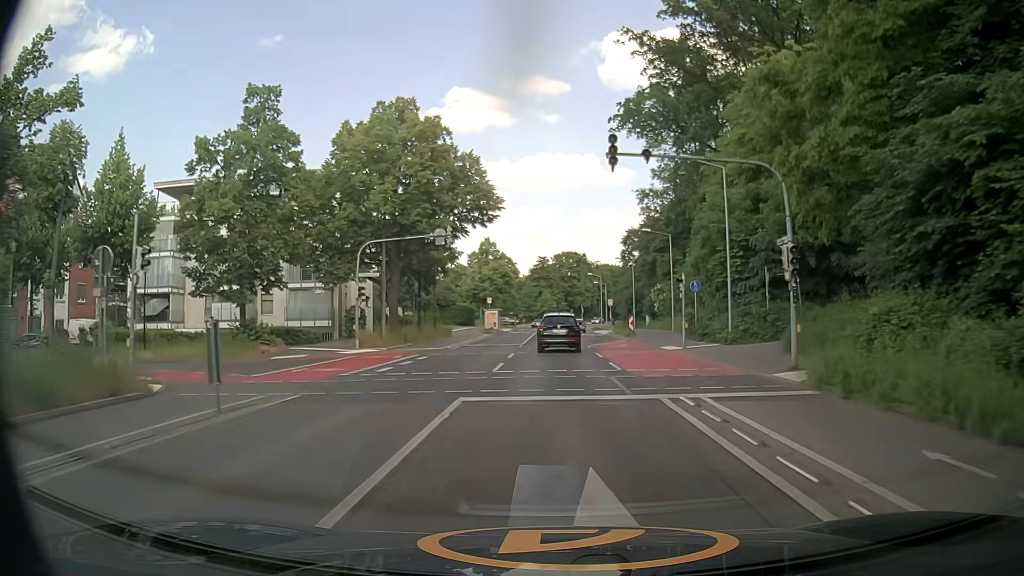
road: secondary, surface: asphalt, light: Day
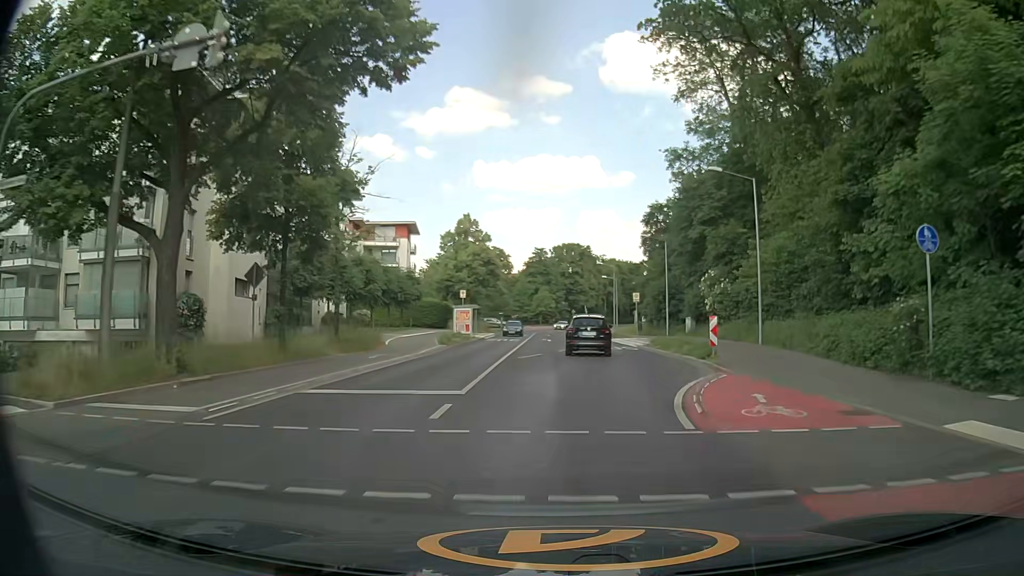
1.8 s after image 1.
(-0.1, +24.2) m; 0°
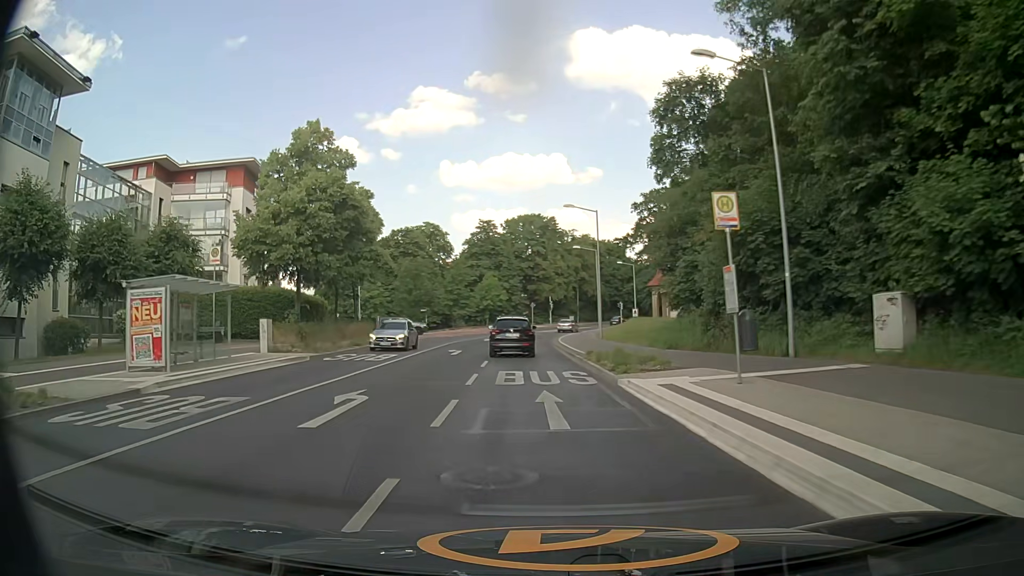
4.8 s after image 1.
(+2.5, +39.4) m; +2°
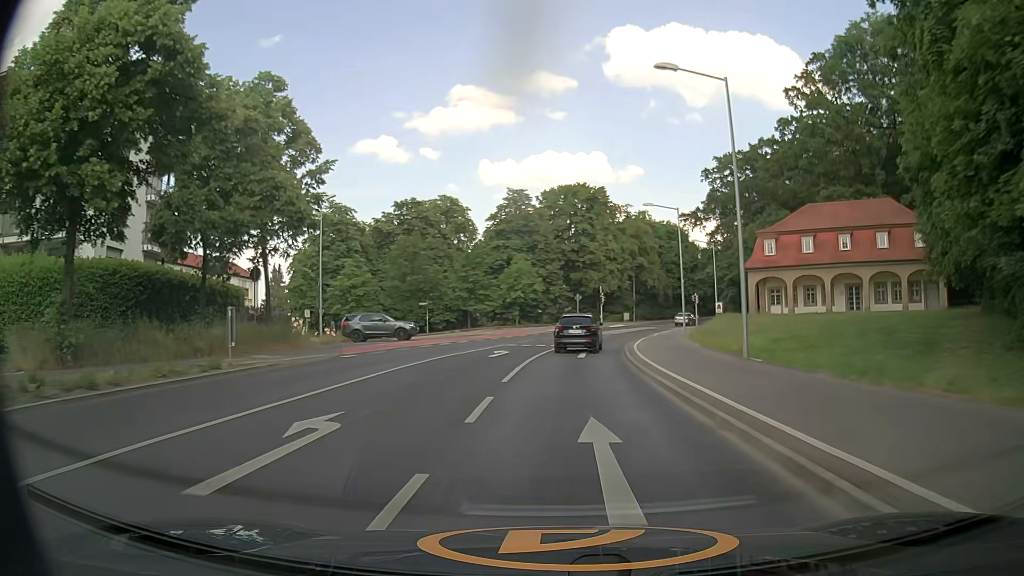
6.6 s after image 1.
(-1.0, +23.7) m; -4°
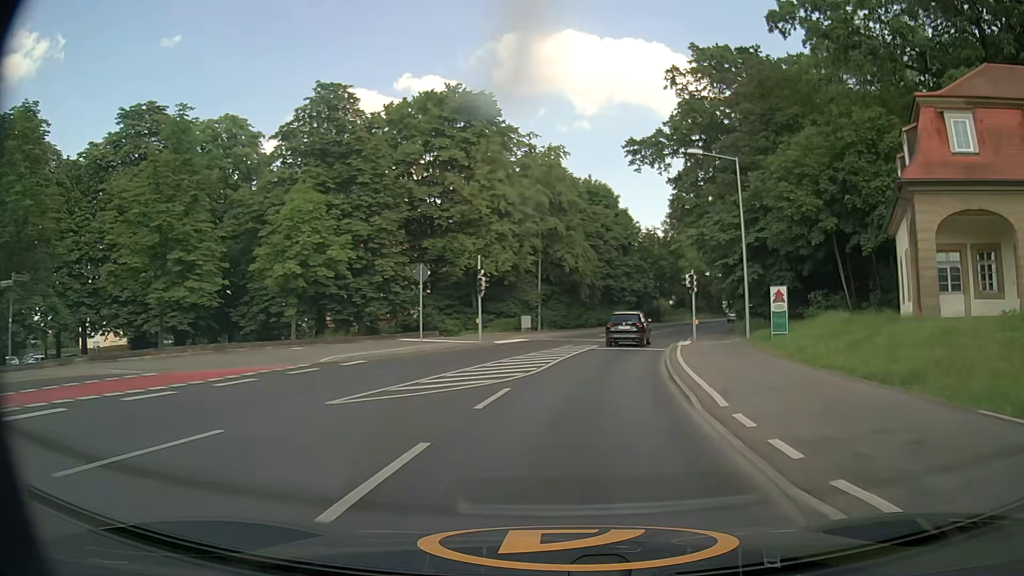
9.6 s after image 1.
(+2.8, +38.8) m; +10°
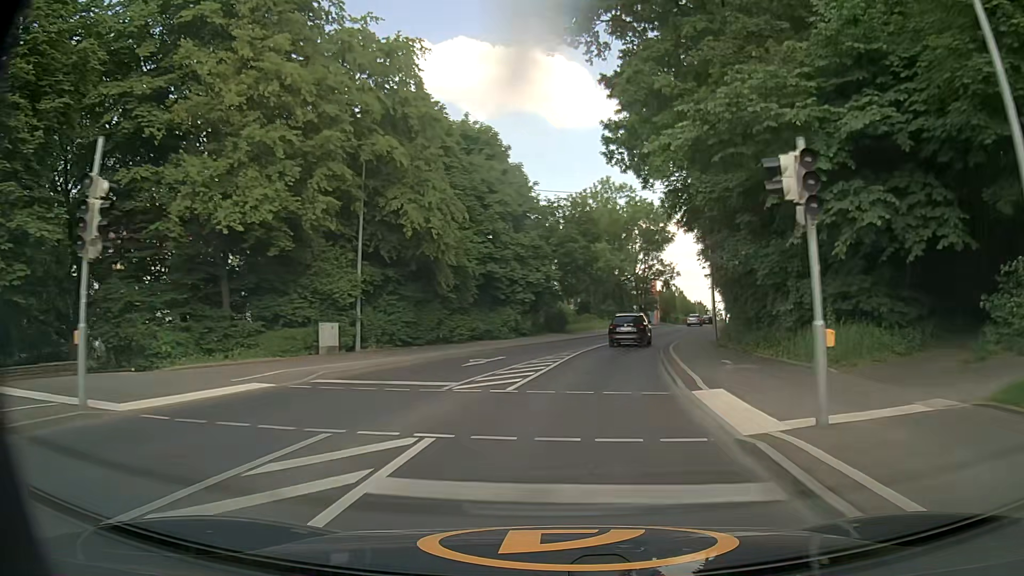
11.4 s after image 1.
(+2.0, +23.8) m; +10°
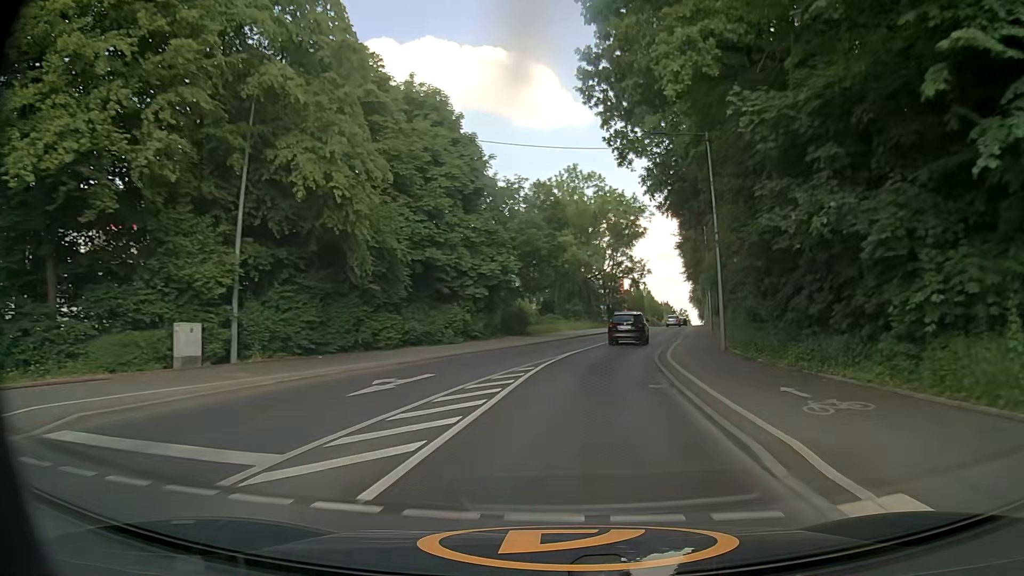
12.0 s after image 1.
(+0.2, +8.0) m; +3°
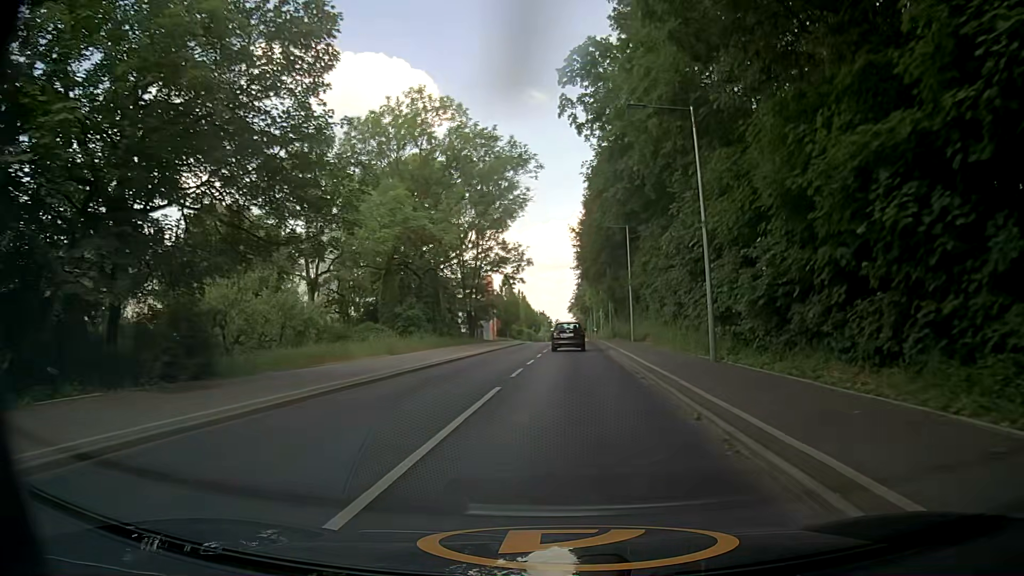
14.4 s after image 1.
(+3.5, +32.0) m; +12°
(0, +10) (0, +20) (+1, +30) (+1, +40) (+1, +50) (+1, +60) (+1, +70) (+2, +80) (+2, +90) (+2, +100) m
